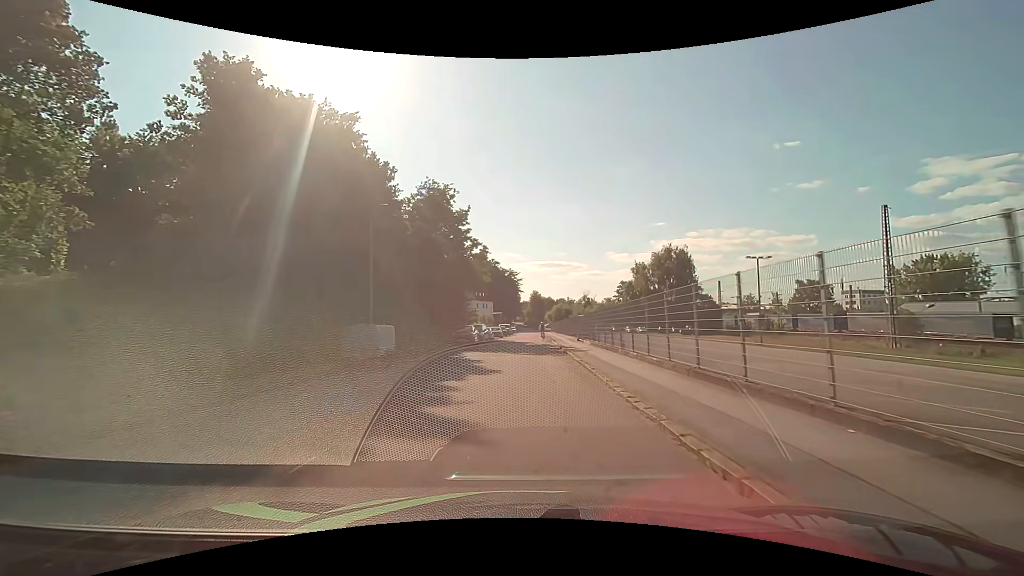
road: residential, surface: asphalt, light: Day
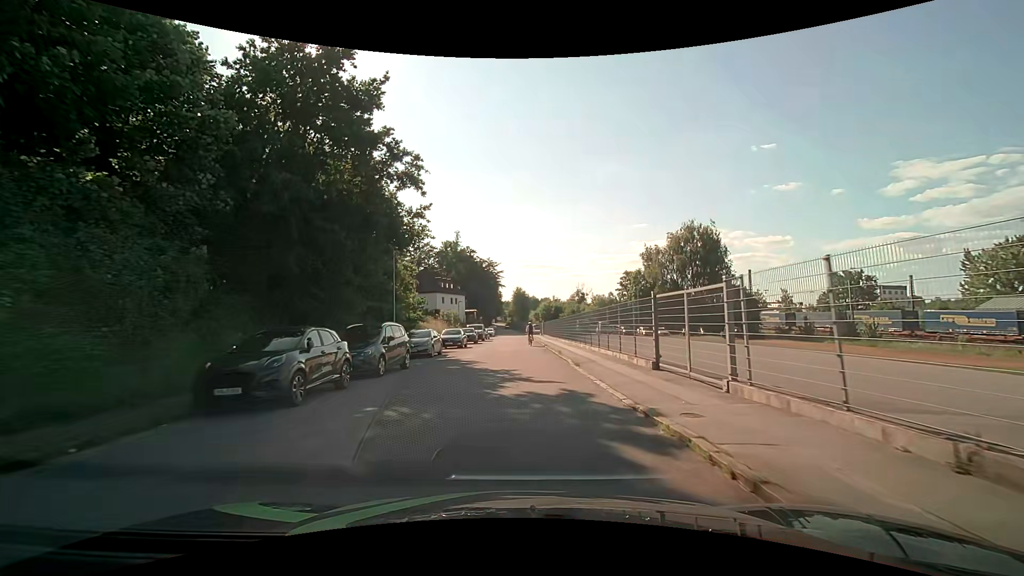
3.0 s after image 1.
(+0.5, +27.9) m; +2°
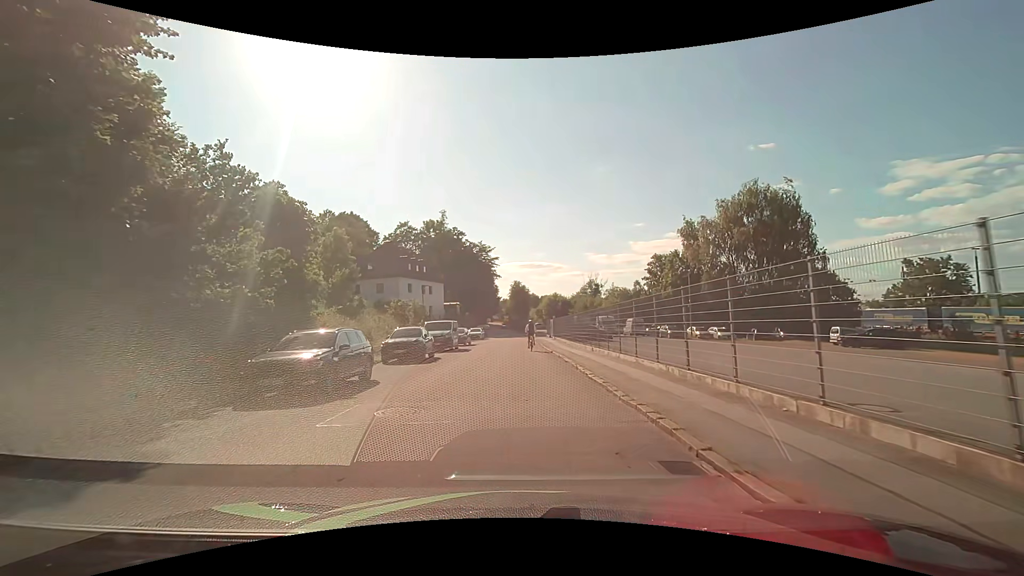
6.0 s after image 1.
(0.0, +25.6) m; 0°
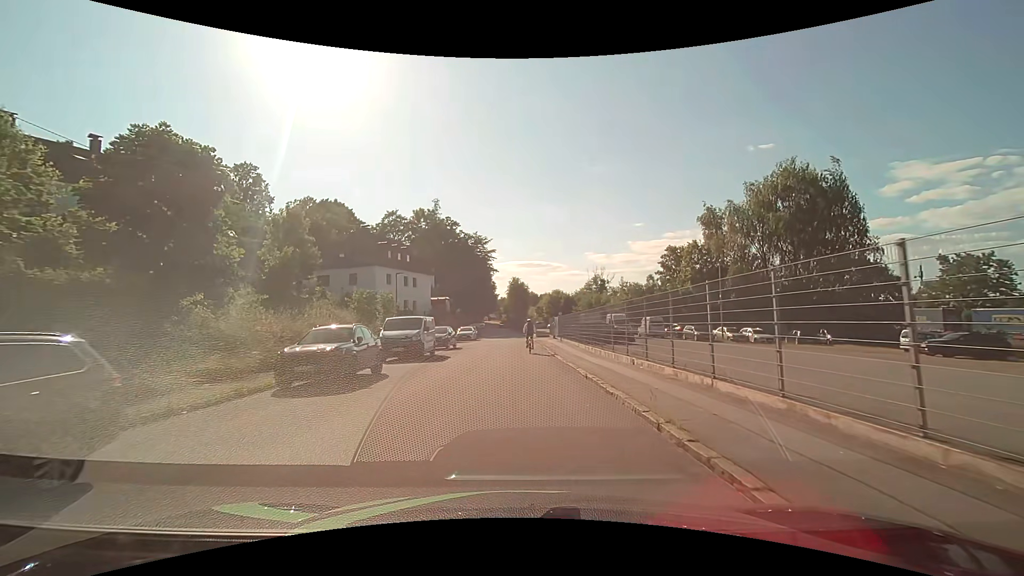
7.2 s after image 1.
(0.0, +9.2) m; -1°
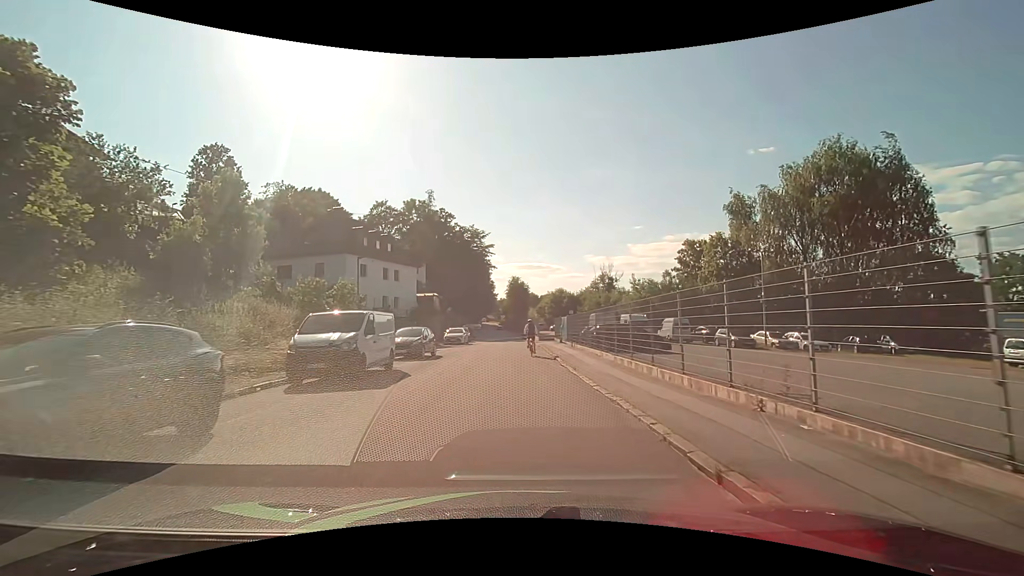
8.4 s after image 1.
(+0.1, +8.4) m; +1°
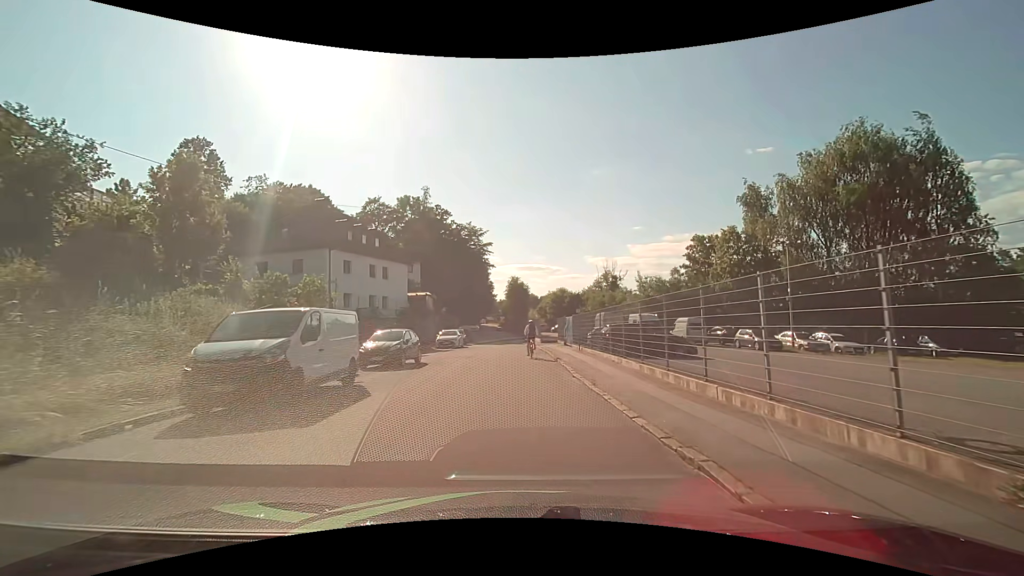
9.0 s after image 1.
(0.0, +4.0) m; 0°
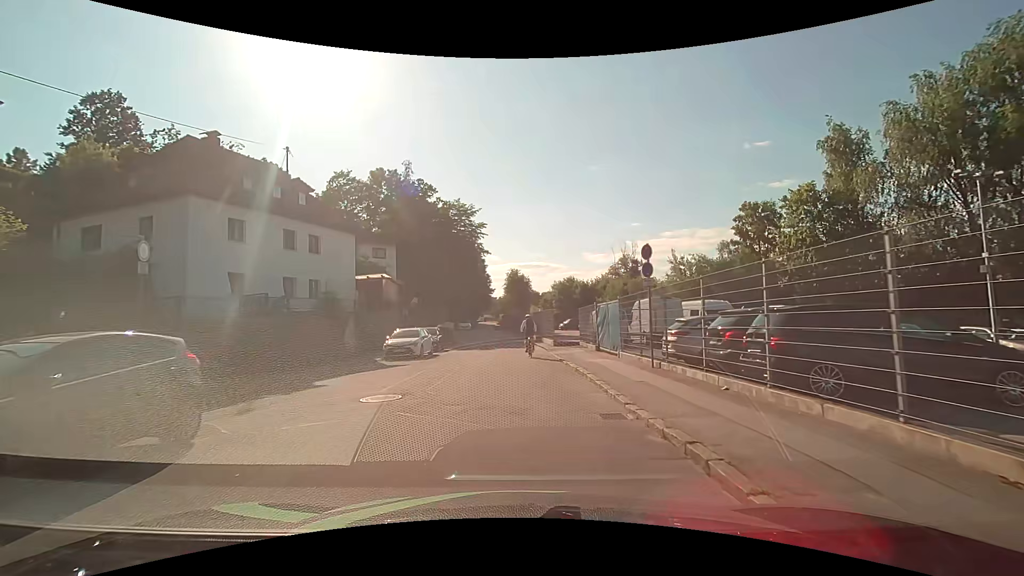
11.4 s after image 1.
(0.0, +15.3) m; -1°
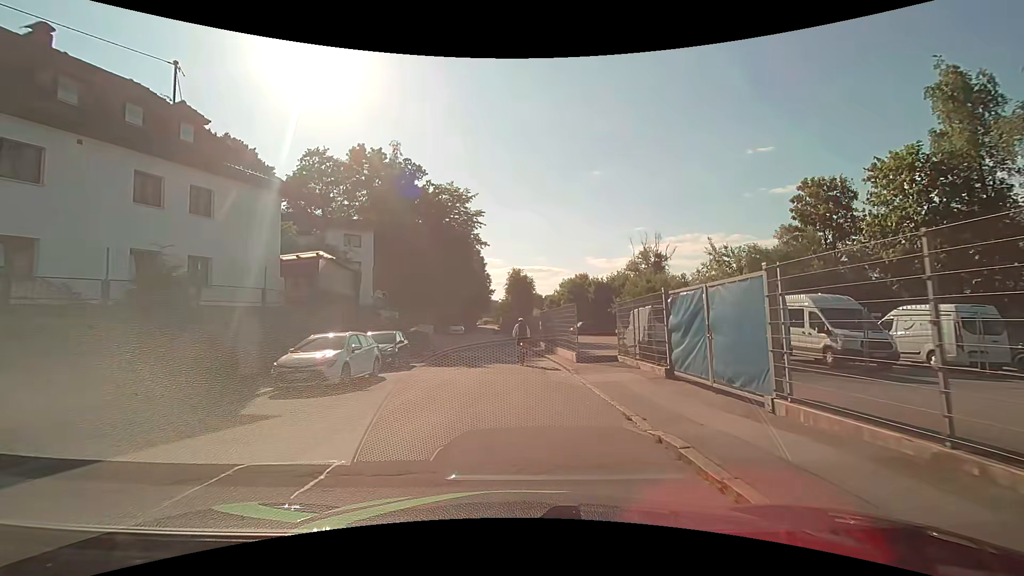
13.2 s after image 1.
(0.0, +10.6) m; 0°
(0, +10) (0, +20) (-1, +30) (-1, +40) (-2, +50) (-3, +60) (-4, +70) (-5, +80) (-6, +90) (-7, +100) m
